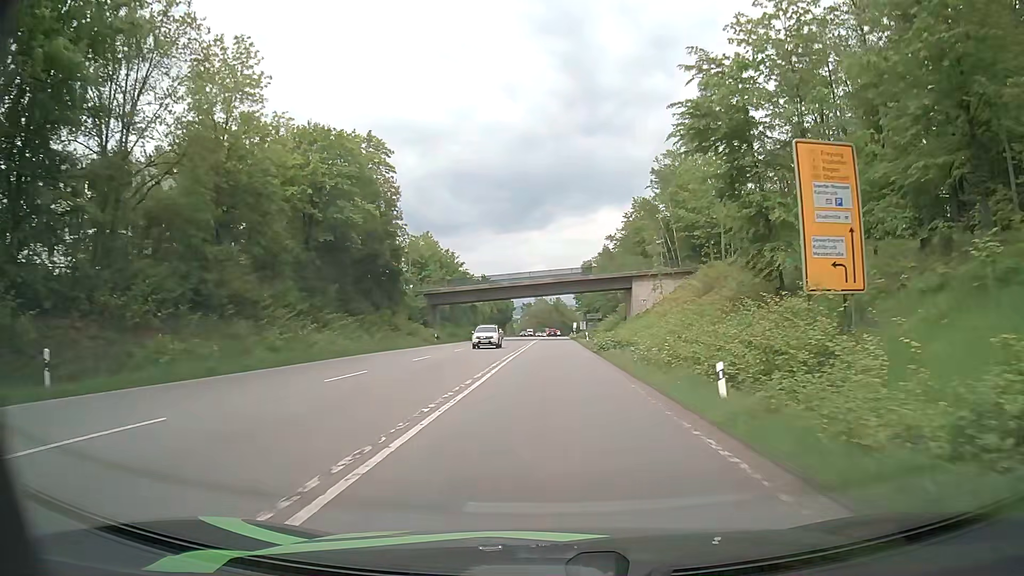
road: secondary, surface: asphalt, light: Day
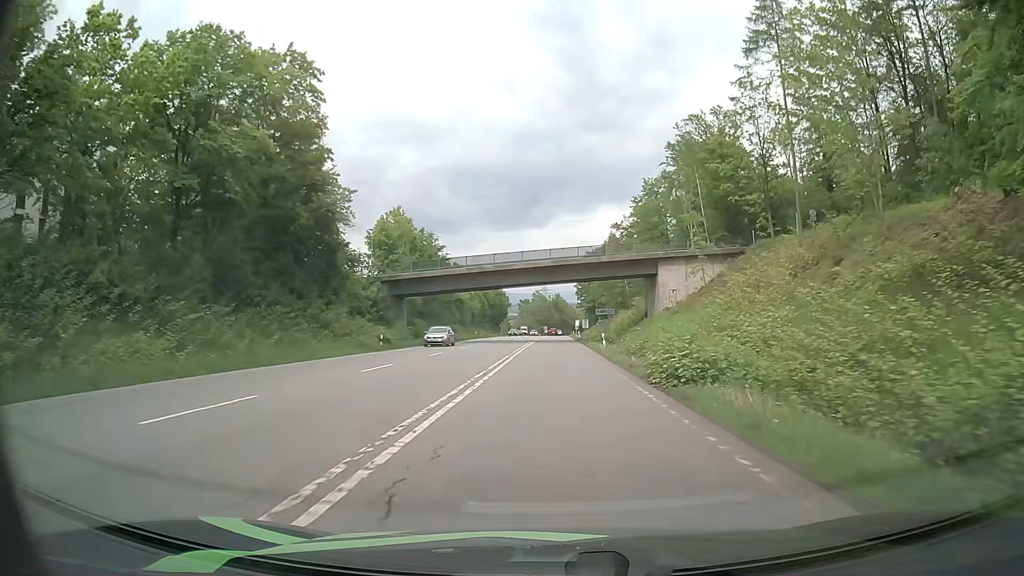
(0.0, +19.8) m; 0°
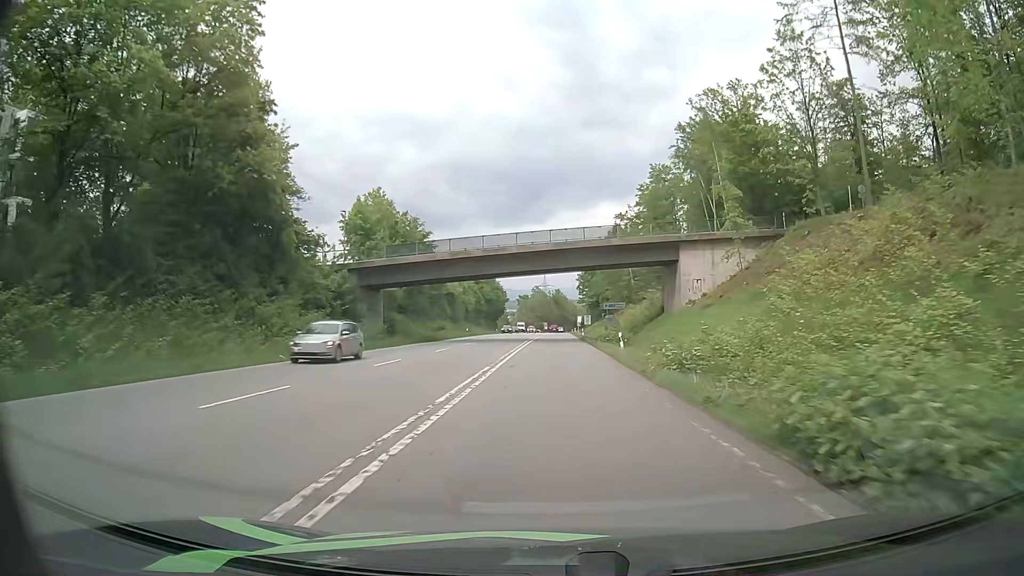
(0.0, +10.0) m; 0°
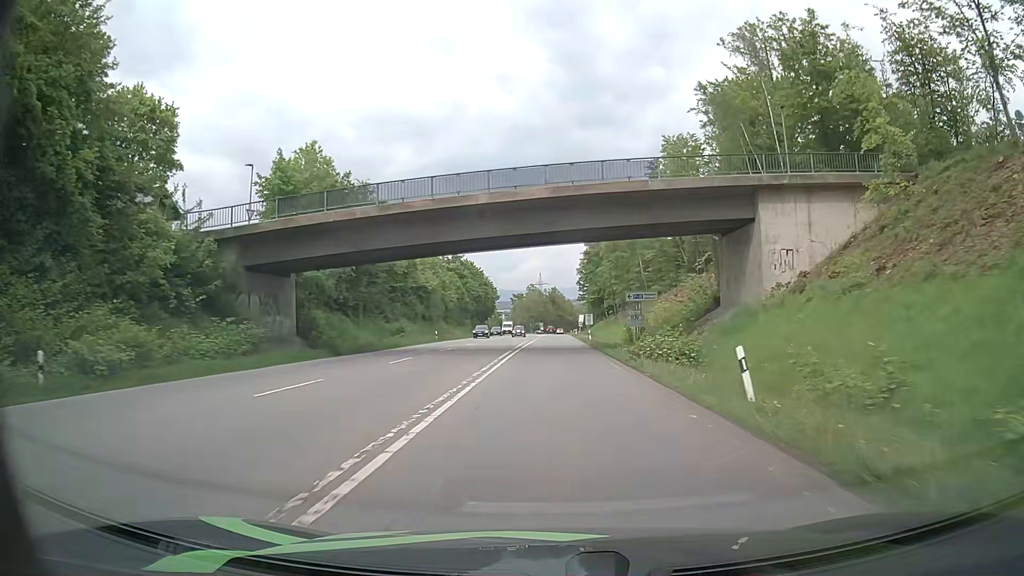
(+0.1, +20.4) m; 0°
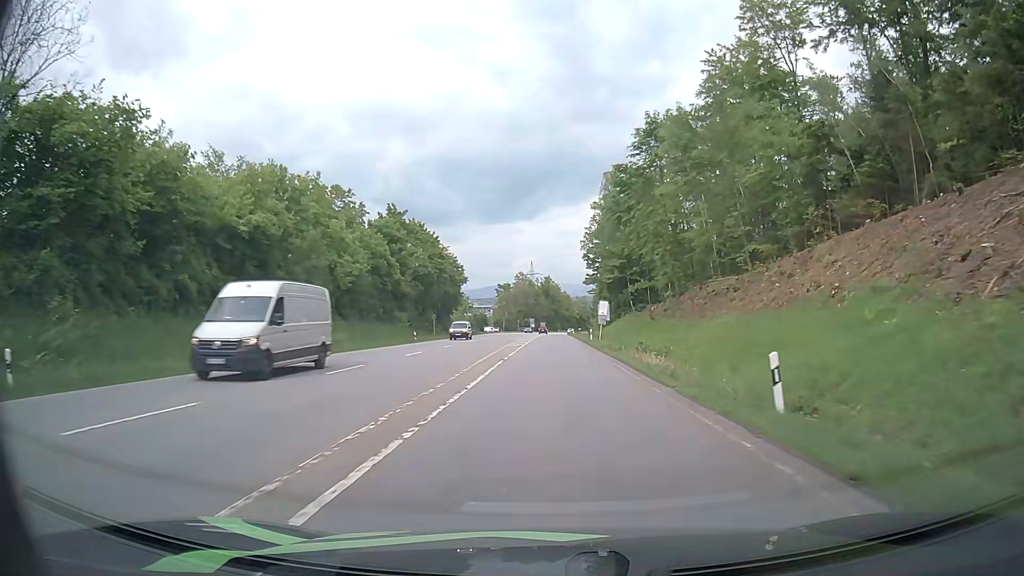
(+0.2, +52.0) m; 0°
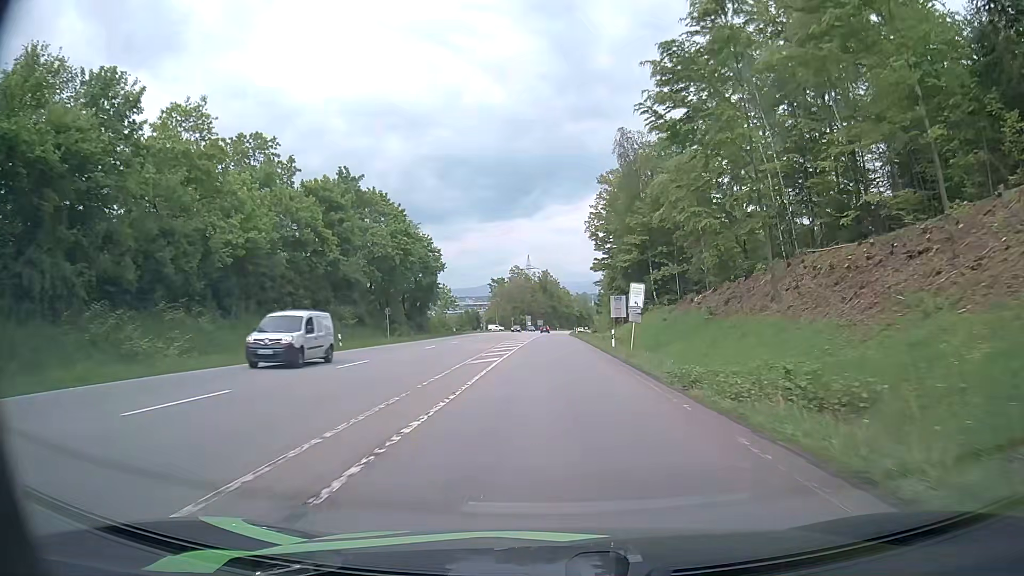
(+0.1, +21.0) m; +1°
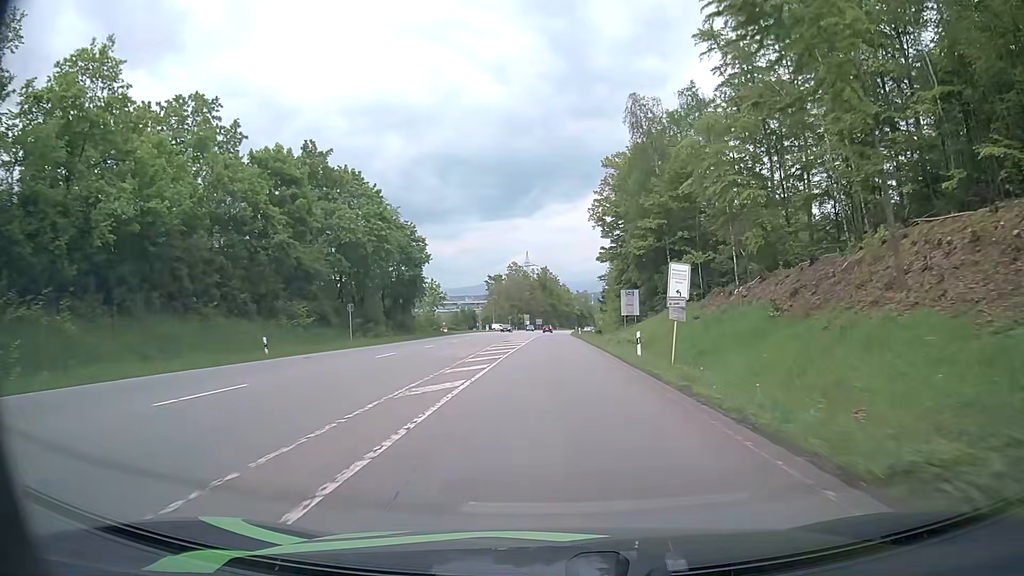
(0.0, +10.4) m; 0°
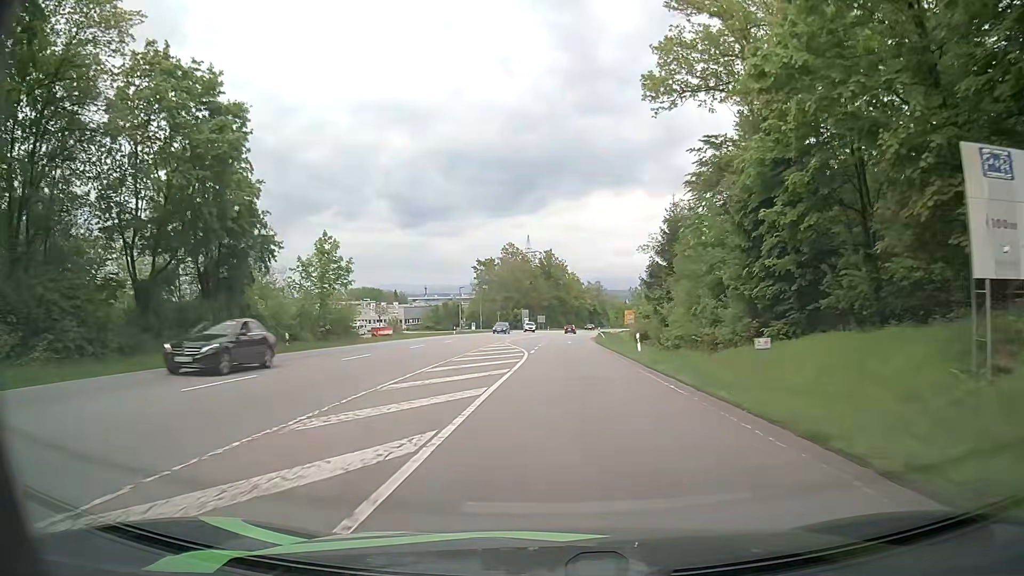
(-0.2, +48.9) m; -1°
